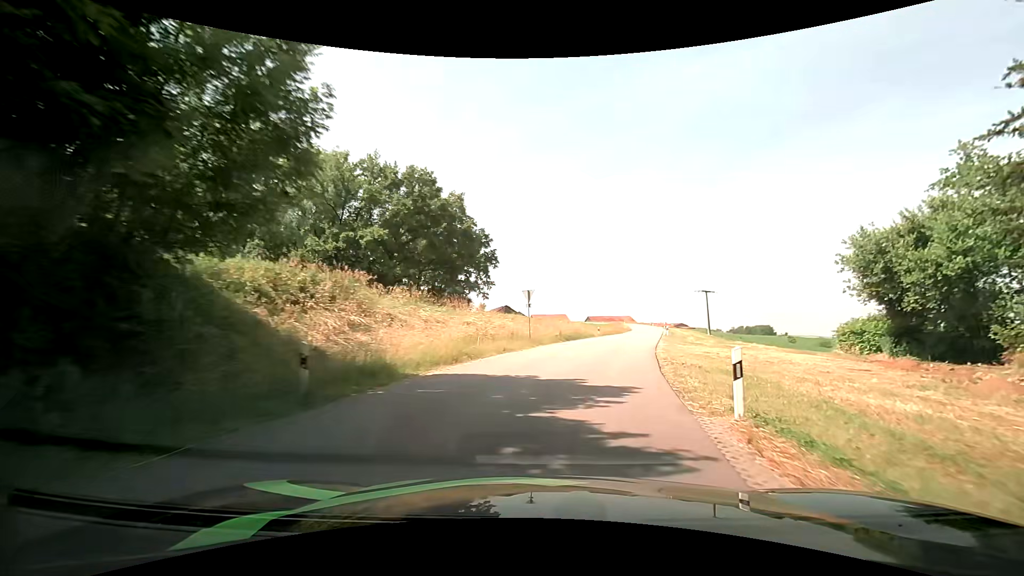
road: unclassified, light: Day
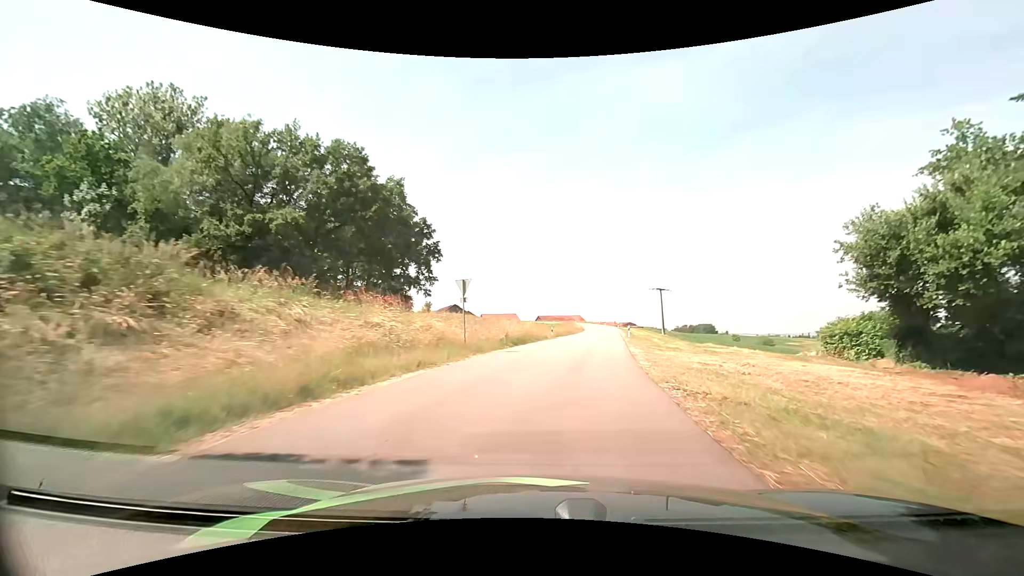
(+0.4, +7.4) m; +6°
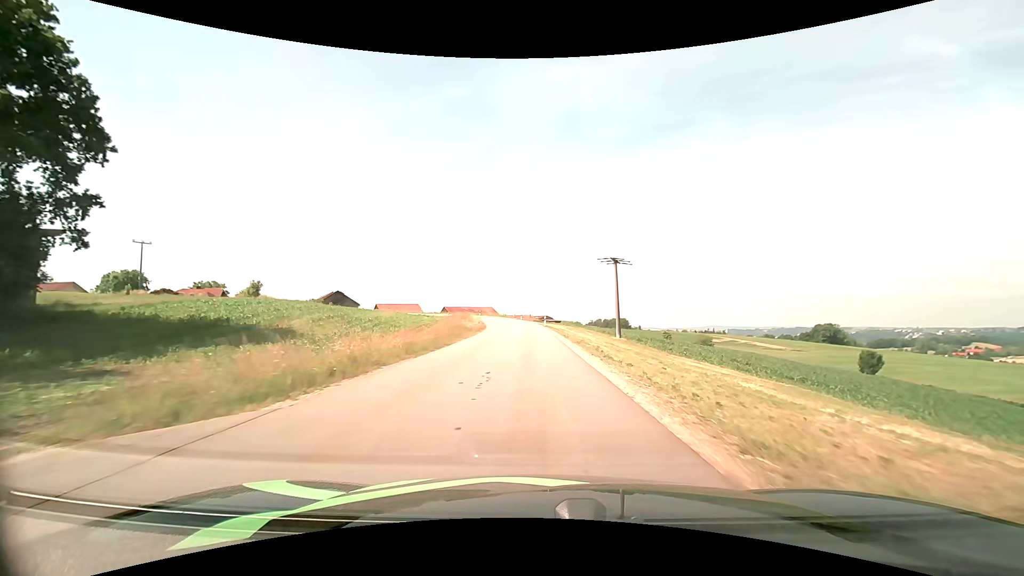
(+5.4, +44.0) m; +10°
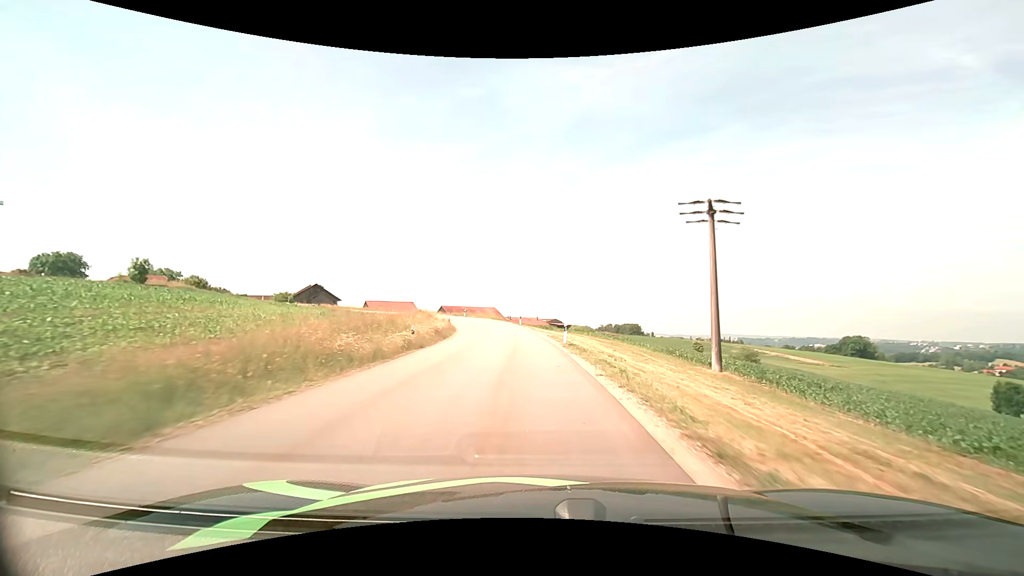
(-0.2, +29.5) m; -1°
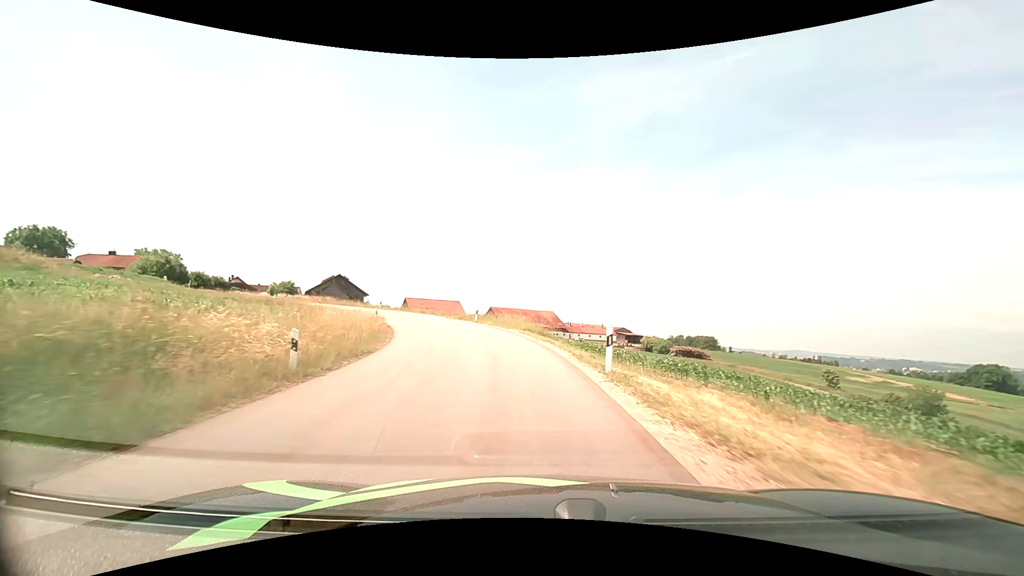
(-1.7, +36.4) m; -7°
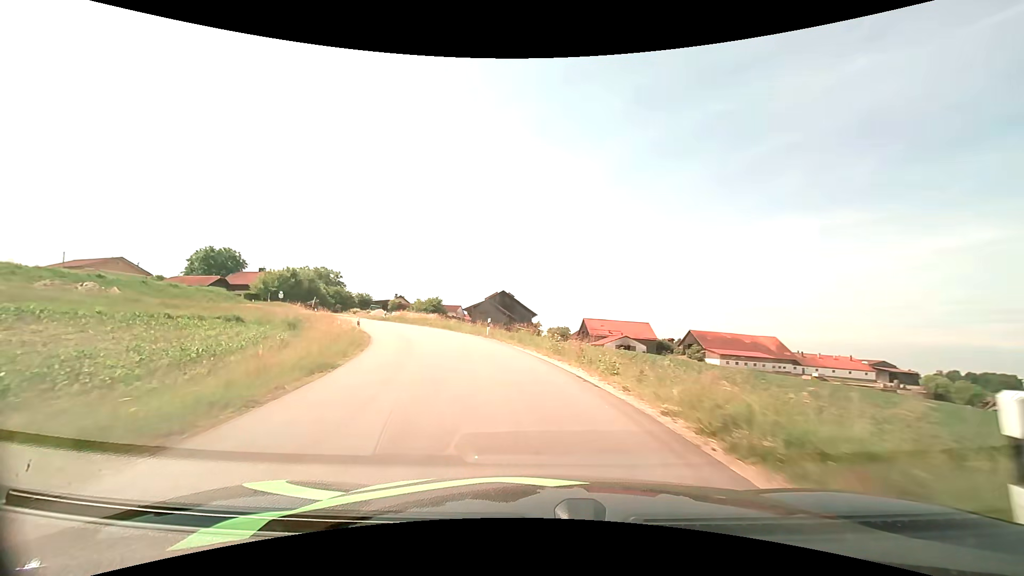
(-5.2, +31.5) m; -21°
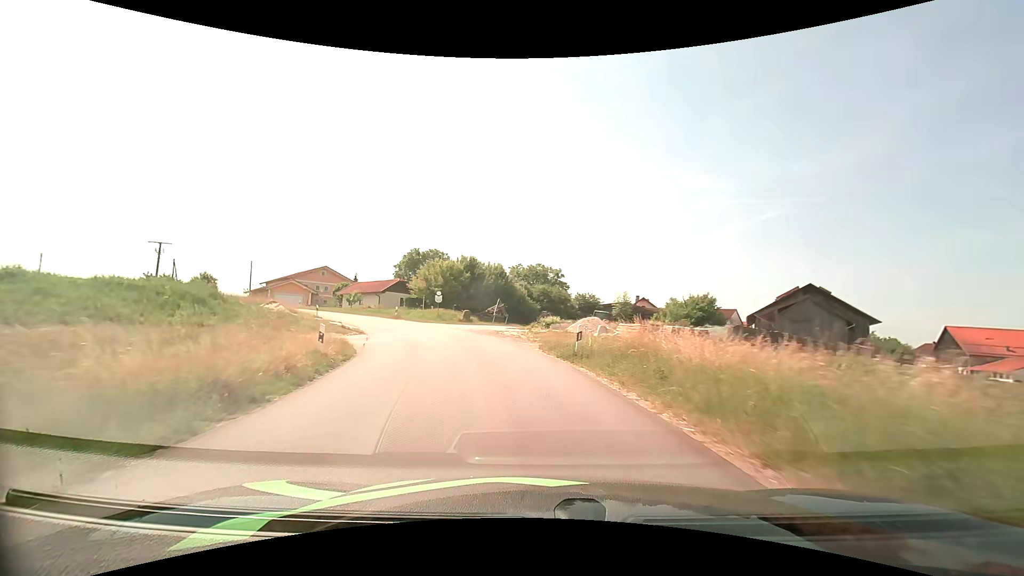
(-9.1, +36.4) m; -27°
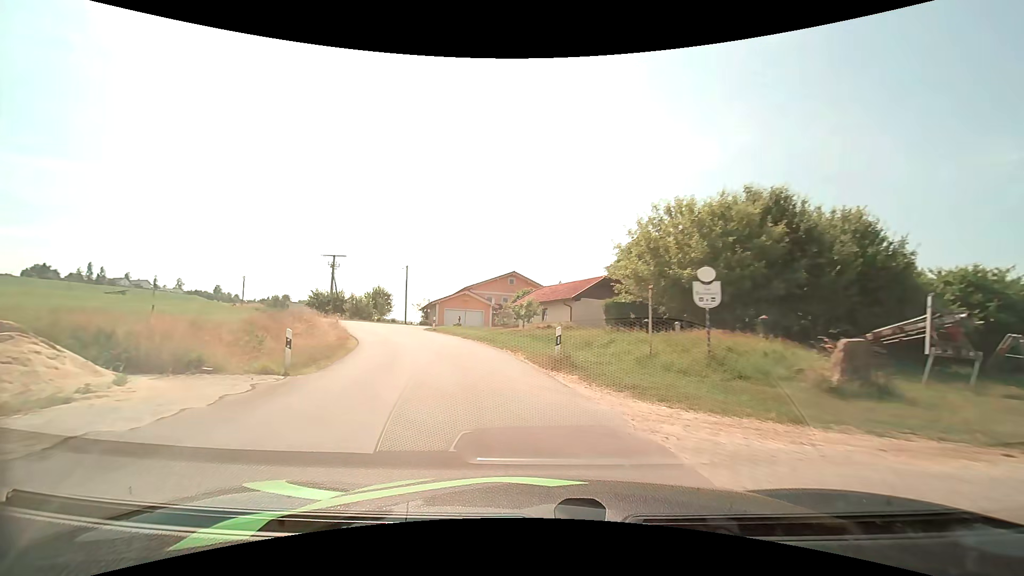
(-6.6, +31.4) m; -26°
(-1, +10) (-3, +20) (-6, +29) (-11, +38) (-16, +46) (-22, +55) (-29, +62) (-36, +69) (-43, +76) (-51, +82) m
